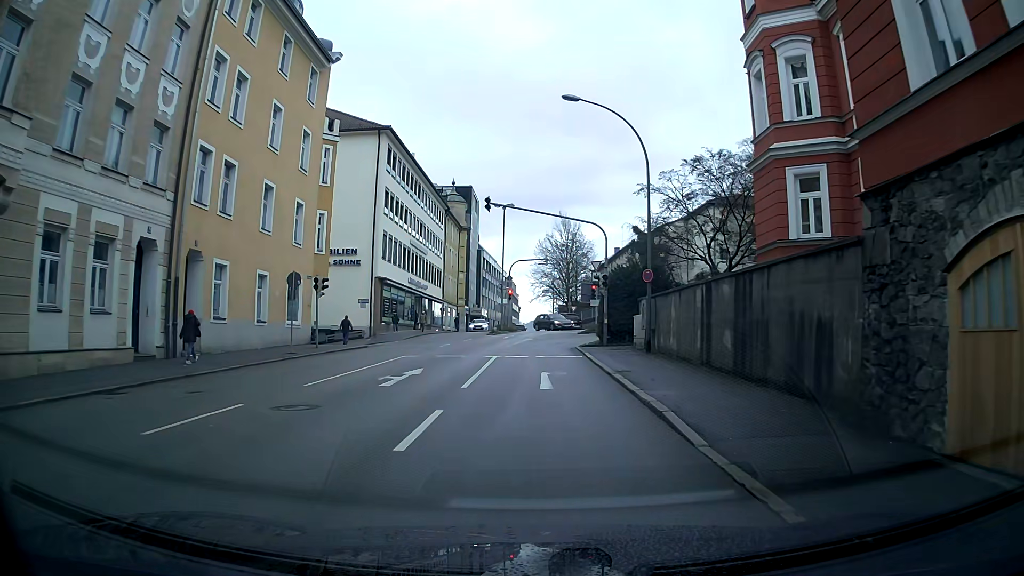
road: tertiary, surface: asphalt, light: Day
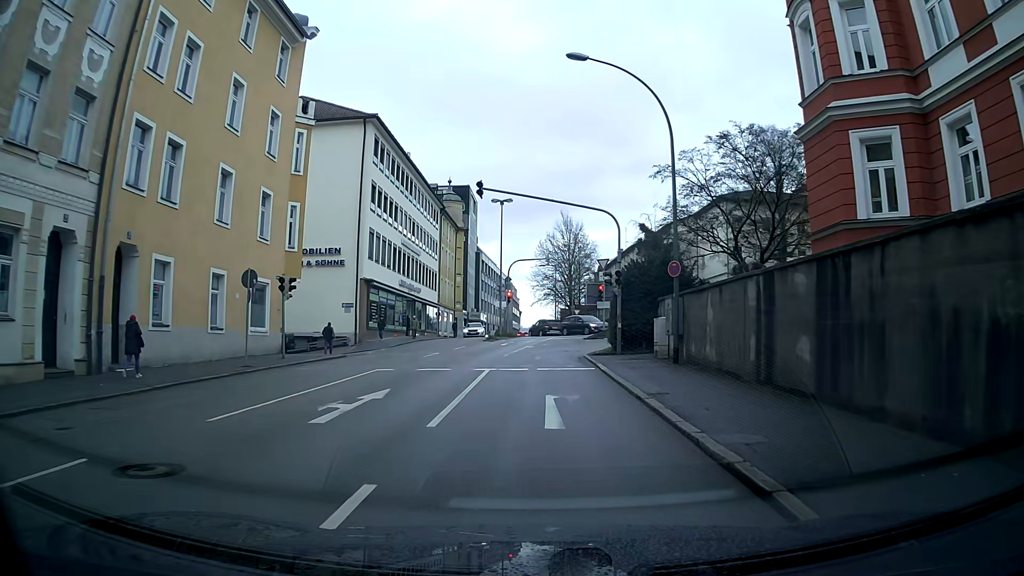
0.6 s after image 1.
(0.0, +4.3) m; 0°
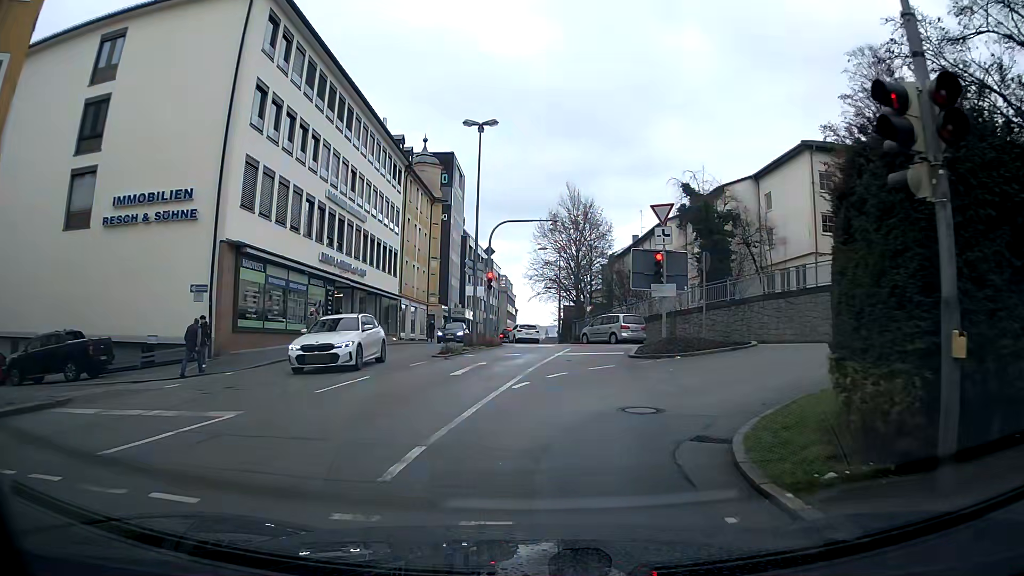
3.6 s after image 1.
(+0.4, +19.7) m; +2°
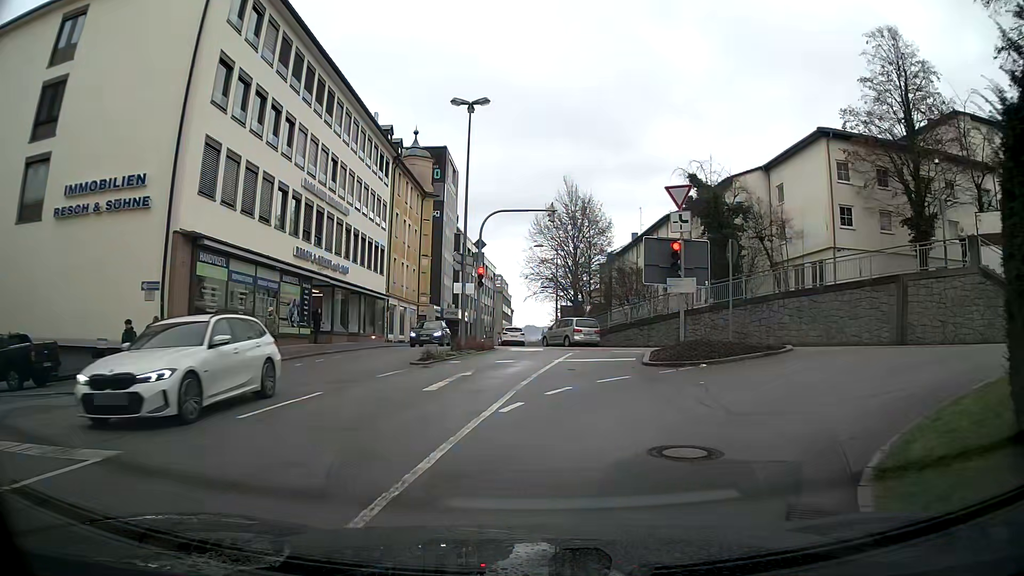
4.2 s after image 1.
(0.0, +3.2) m; +1°
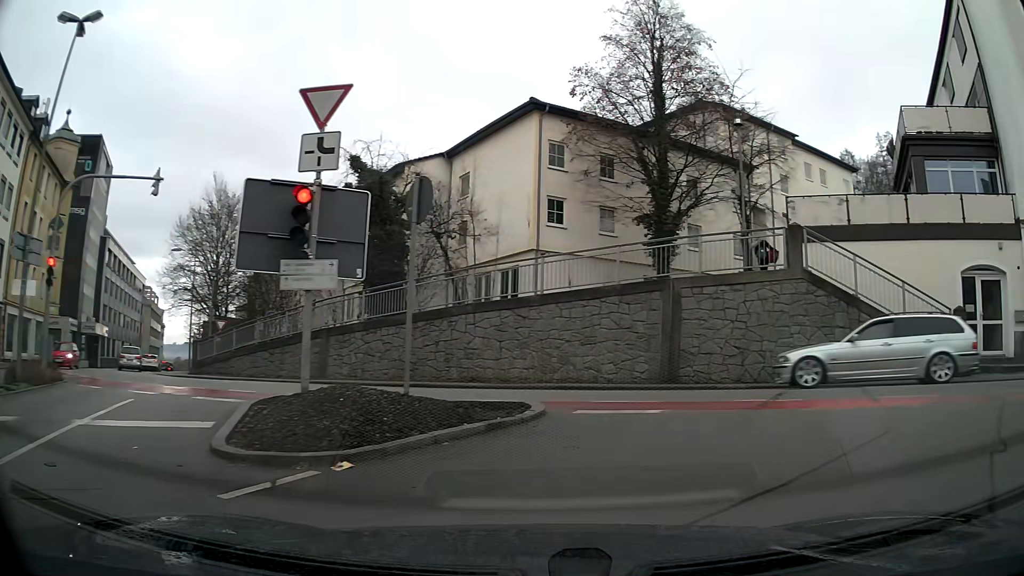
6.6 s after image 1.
(+1.6, +9.0) m; +30°
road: residential
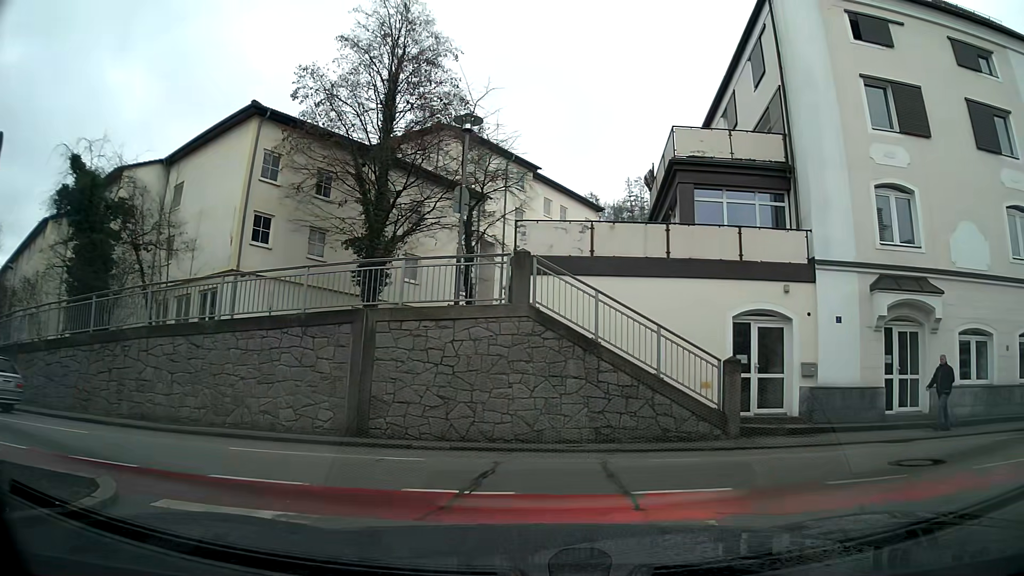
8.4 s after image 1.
(+0.6, +3.1) m; +23°
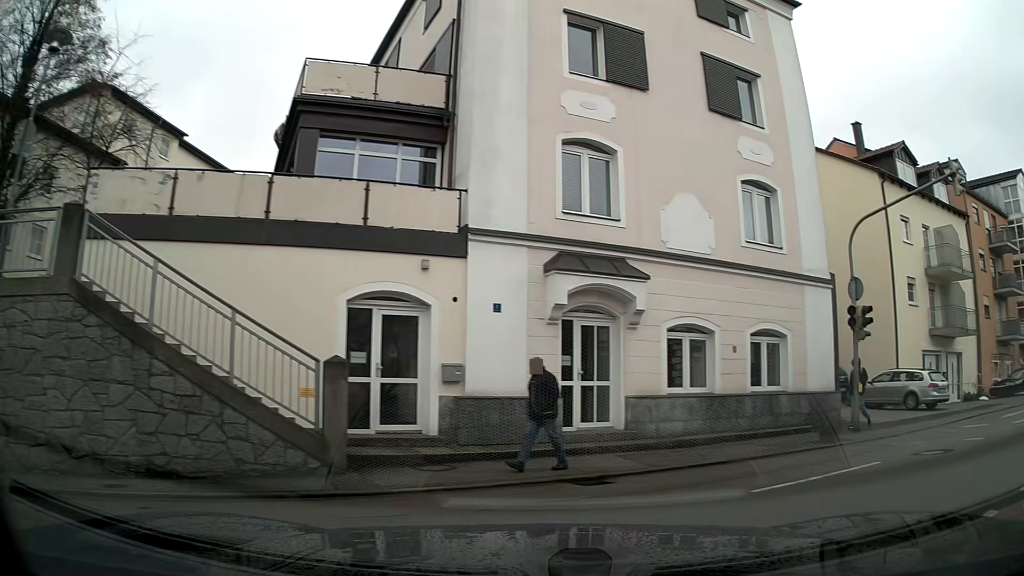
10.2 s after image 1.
(+1.3, +4.4) m; +32°
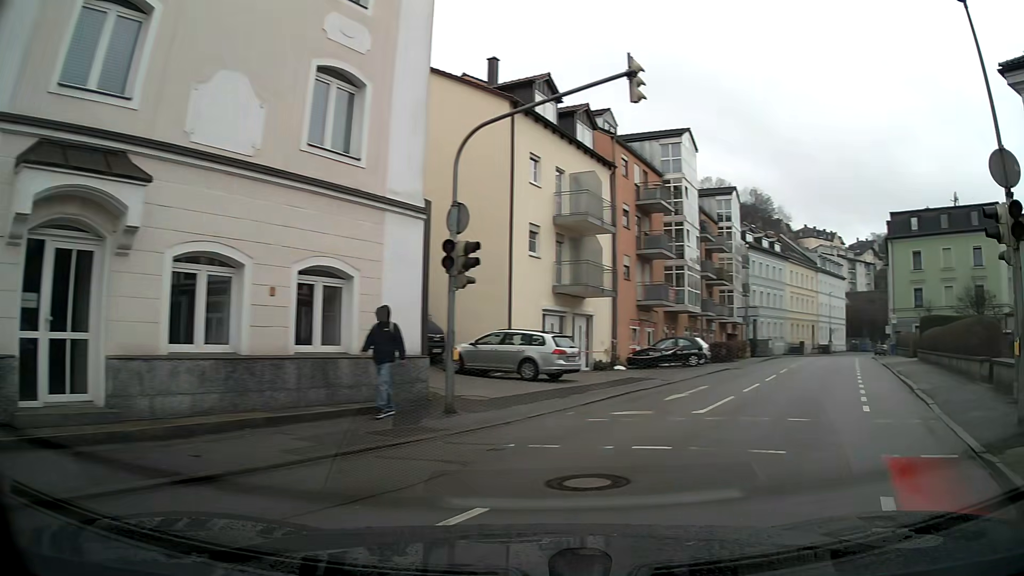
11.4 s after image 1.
(+1.6, +4.8) m; +33°
(+2, +10) (+6, +19) (+10, +28) (+13, +38) (+17, +47) (+21, +56) (+25, +65) (+30, +74) (+36, +82) (+42, +90) m
